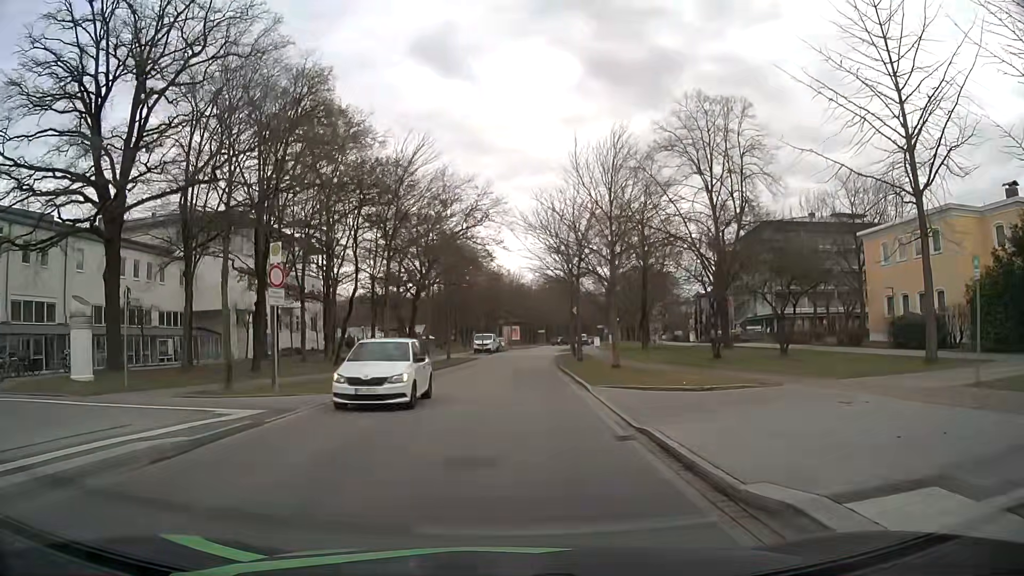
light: Day
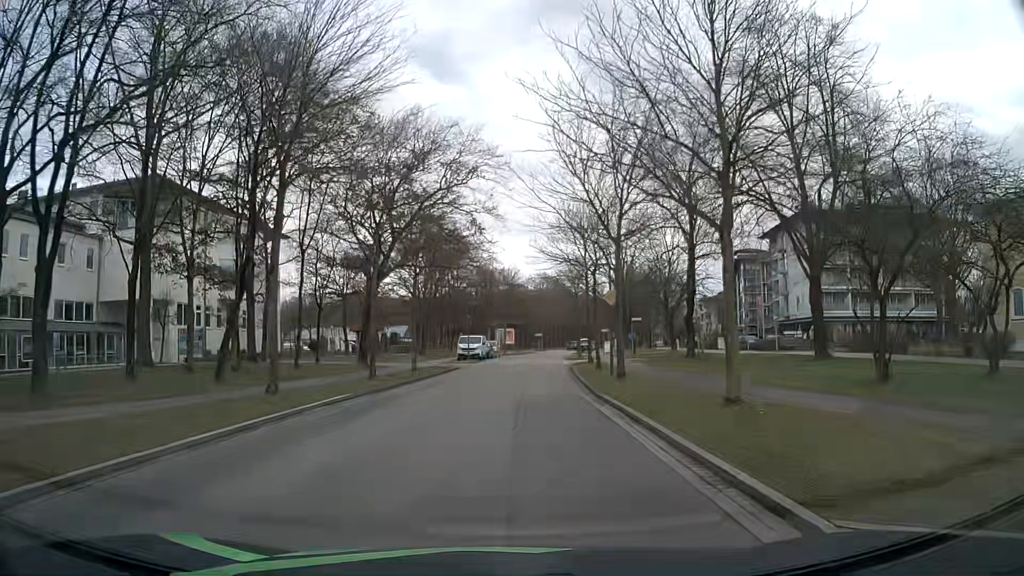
(0.0, +14.0) m; 0°
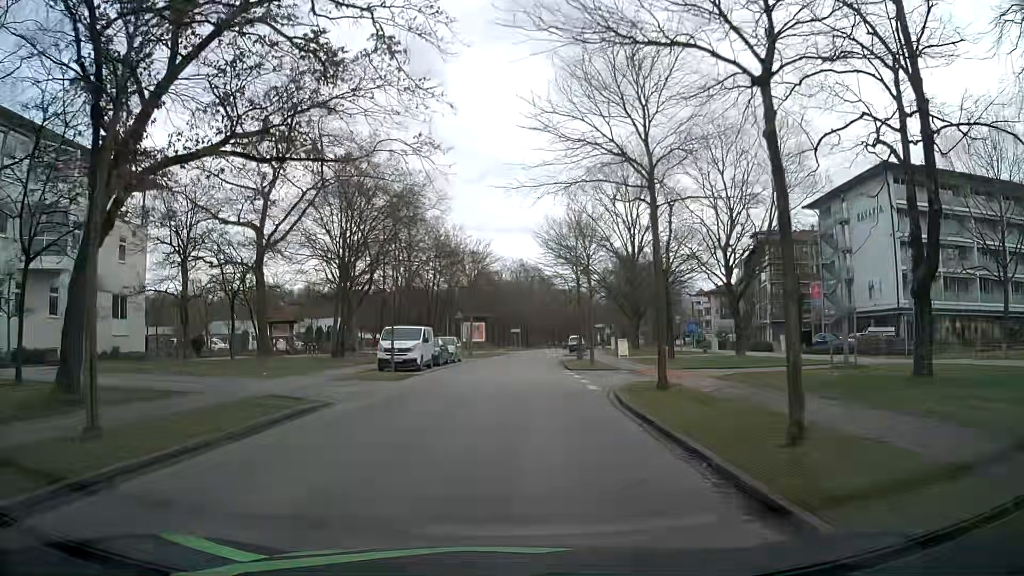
(+0.6, +23.2) m; +3°
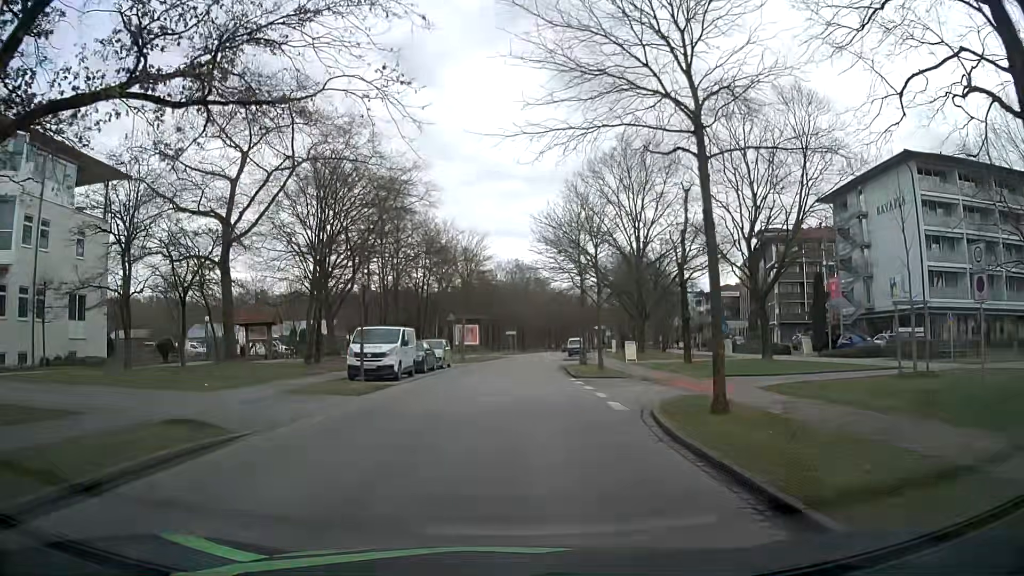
(0.0, +4.7) m; 0°
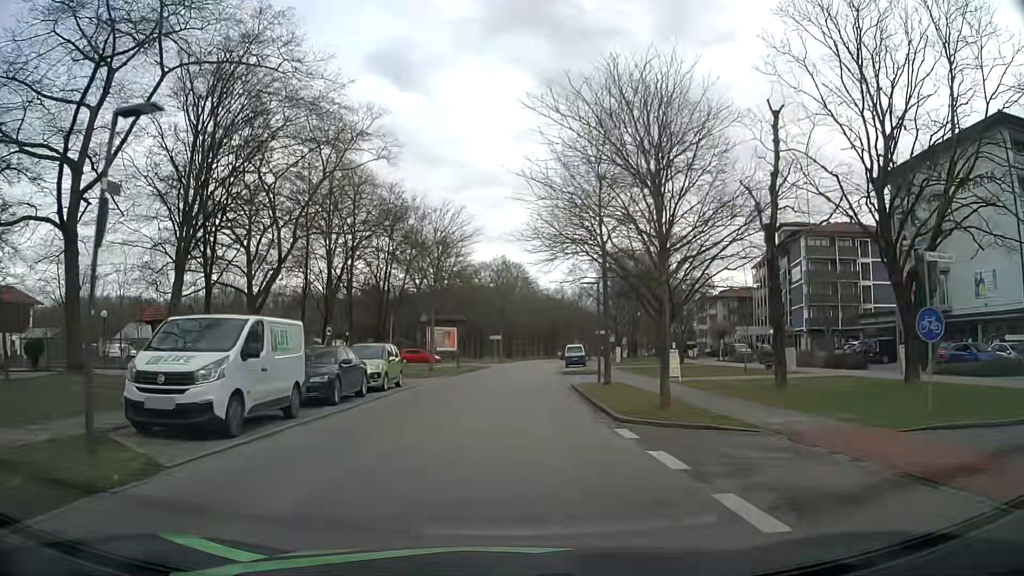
(+0.1, +13.8) m; 0°
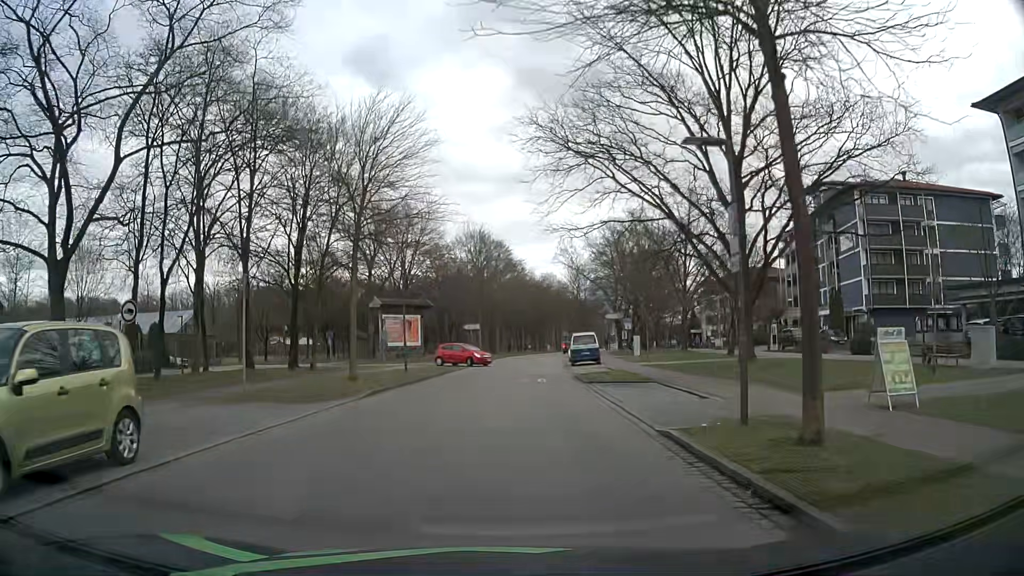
(+0.6, +18.2) m; +2°
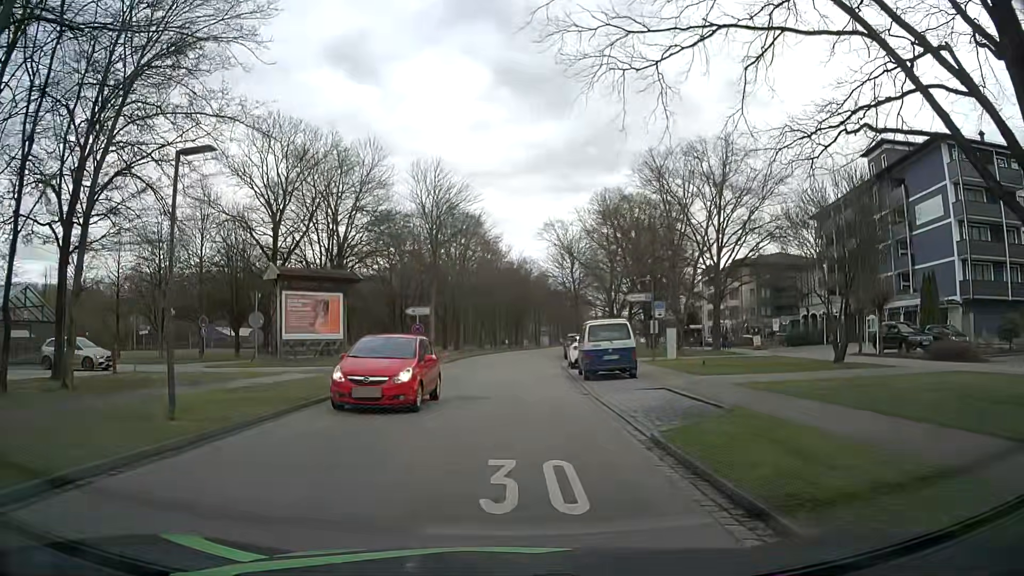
(+0.4, +18.5) m; +3°
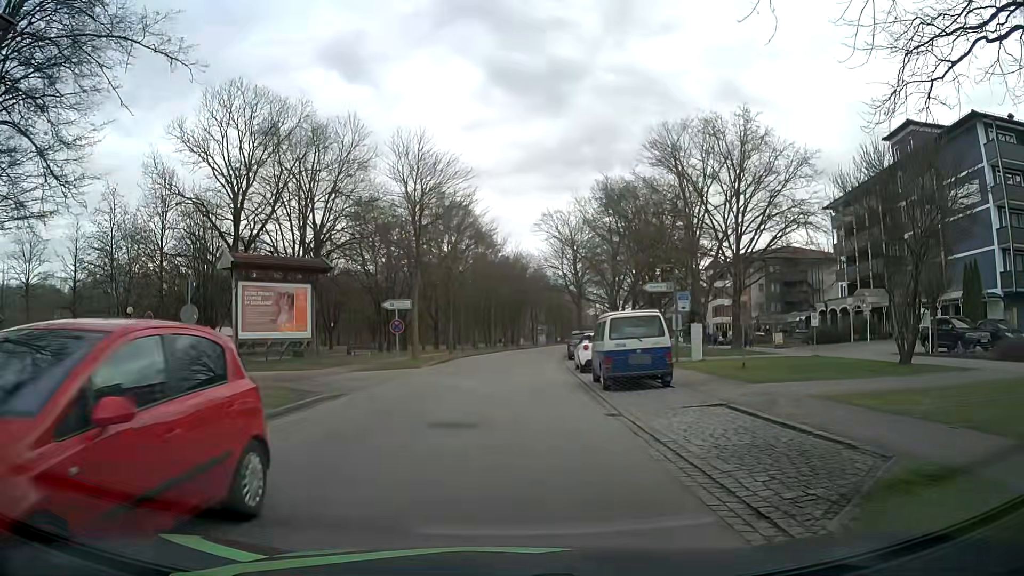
(0.0, +5.3) m; +1°
